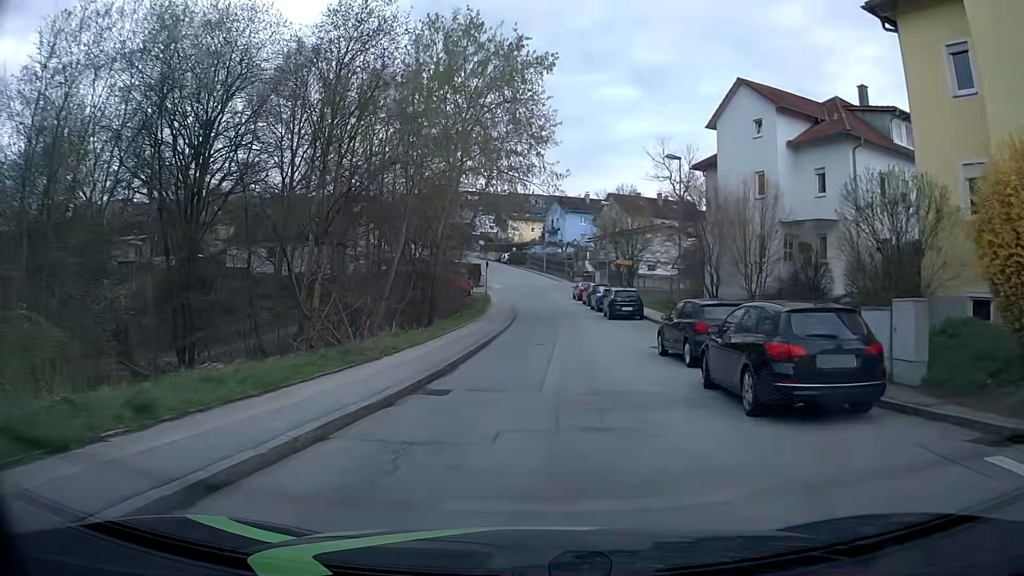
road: residential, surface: asphalt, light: Day
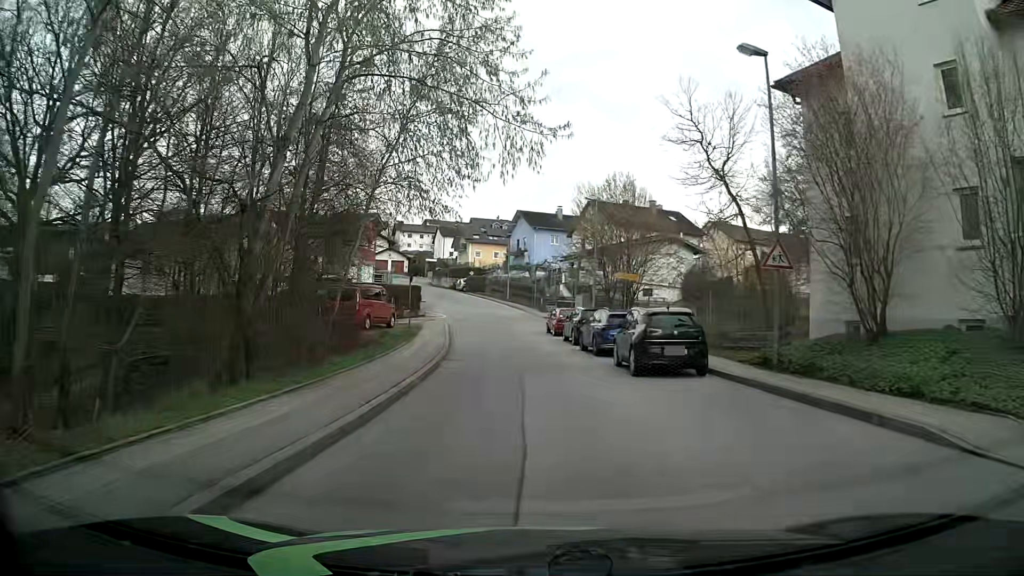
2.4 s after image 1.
(+0.4, +17.8) m; +2°
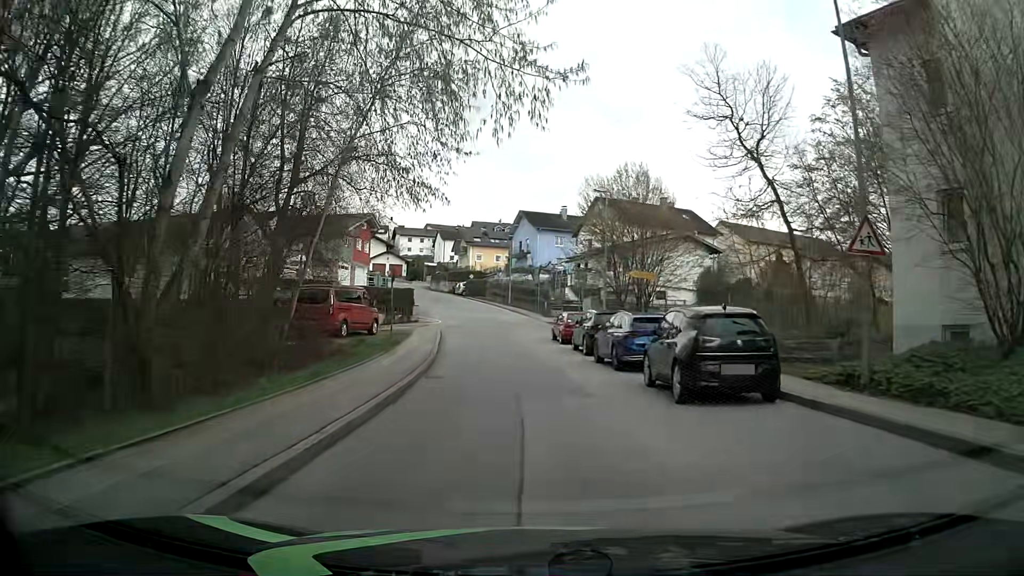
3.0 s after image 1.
(0.0, +4.5) m; -1°
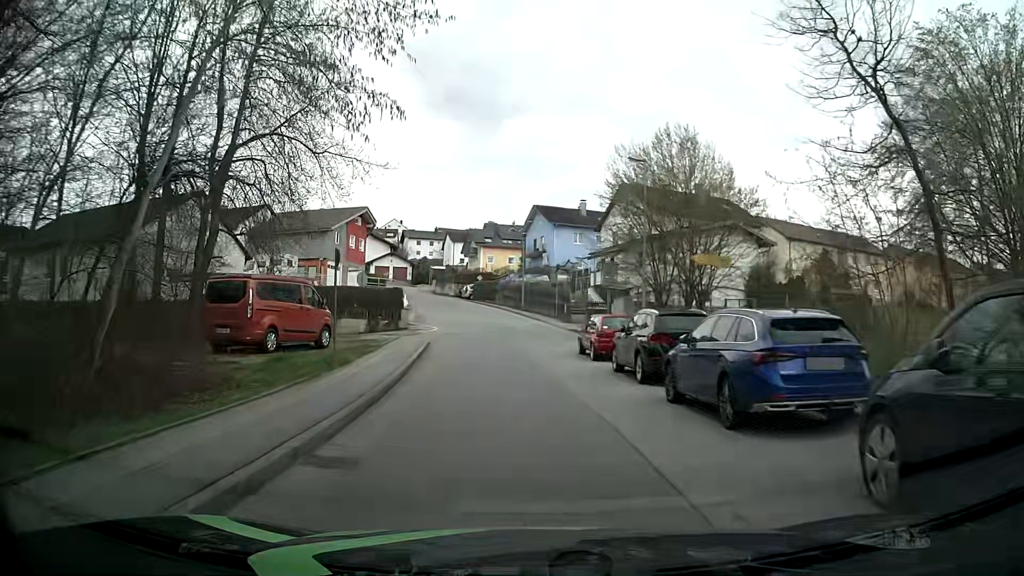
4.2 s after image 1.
(0.0, +9.0) m; 0°
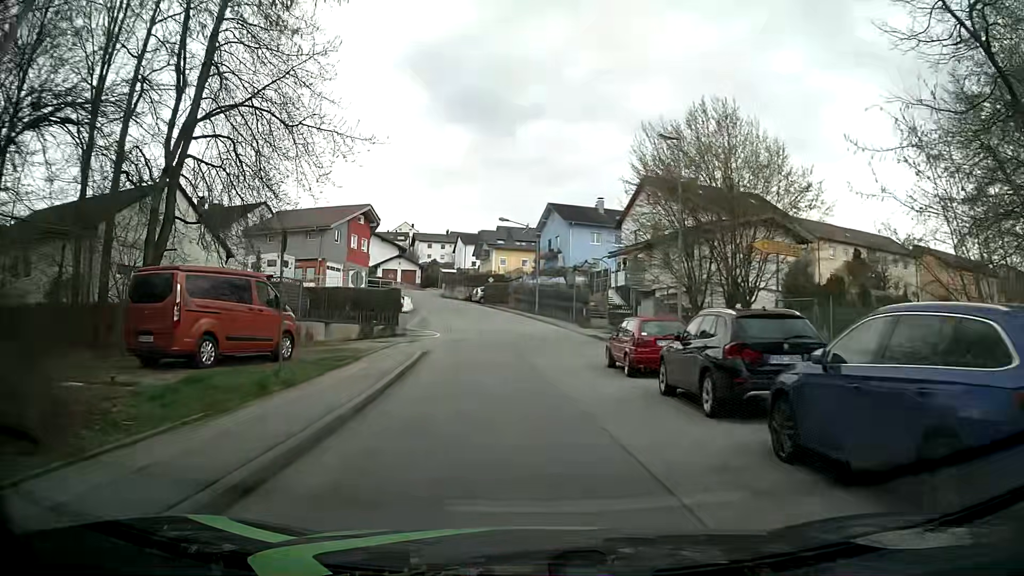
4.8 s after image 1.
(0.0, +4.5) m; -2°
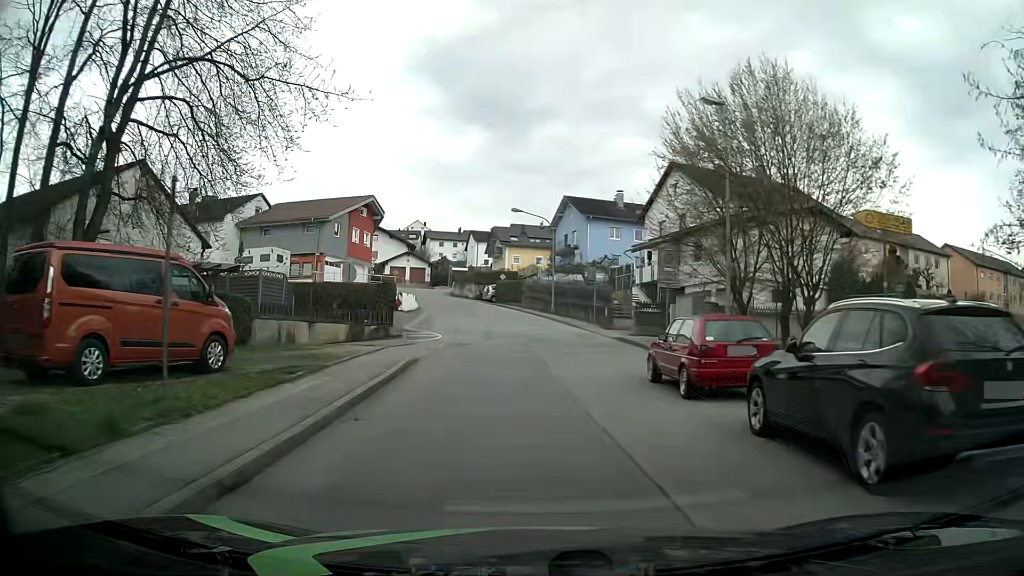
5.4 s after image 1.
(0.0, +4.5) m; 0°
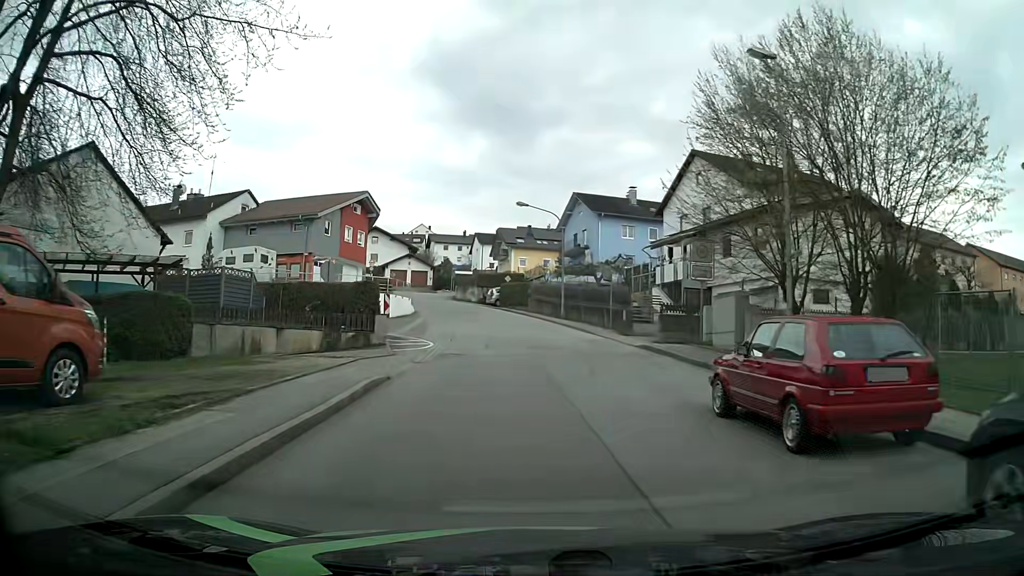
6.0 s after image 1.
(-0.1, +4.6) m; -1°
